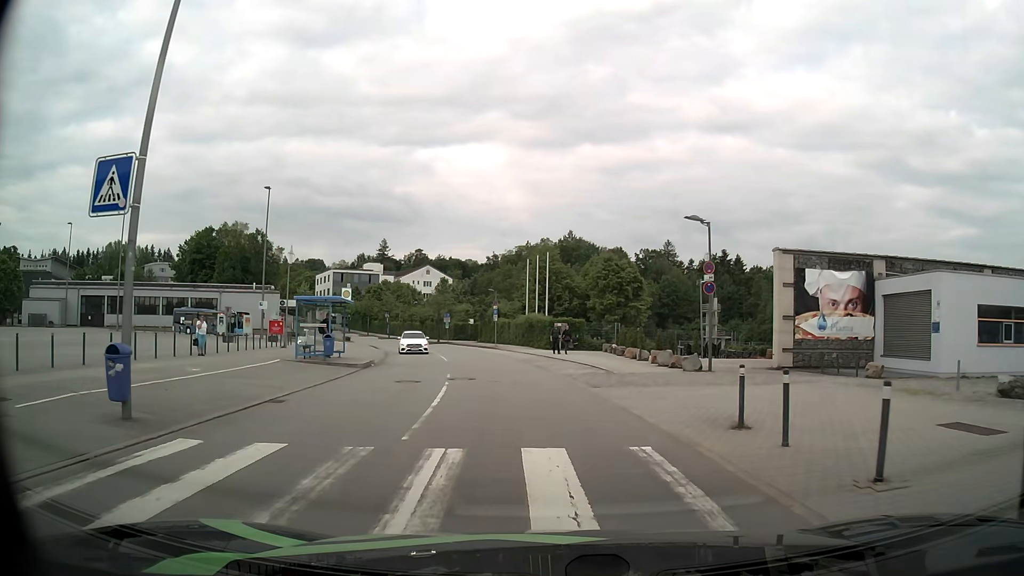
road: secondary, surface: asphalt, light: Day
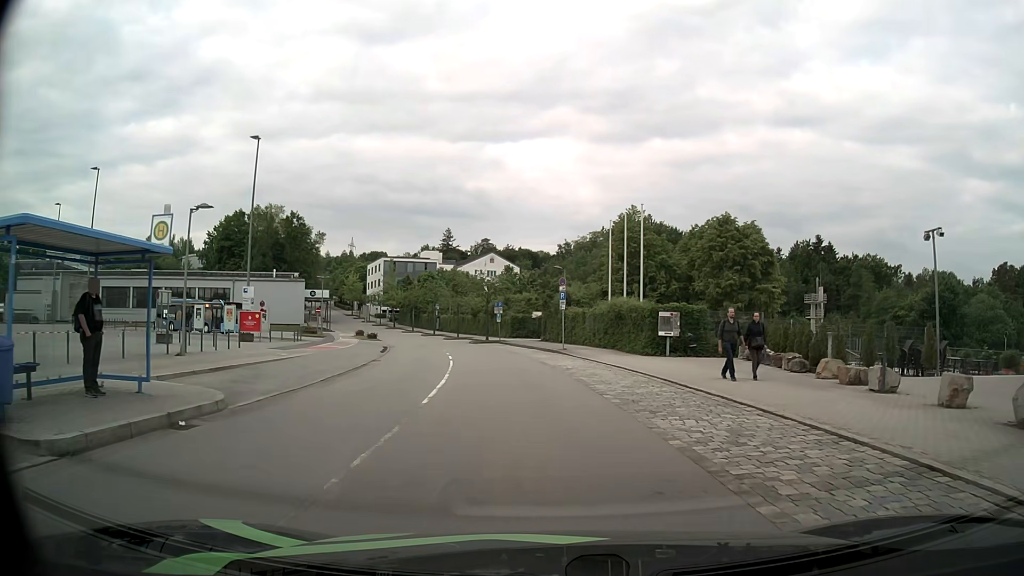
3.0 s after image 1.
(-0.9, +19.5) m; -6°
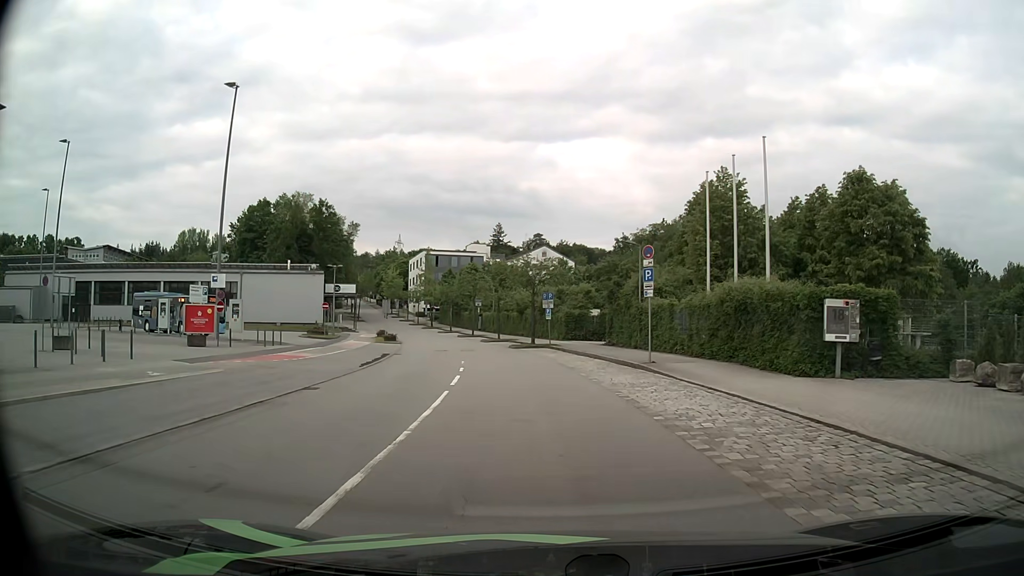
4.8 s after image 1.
(-0.5, +13.5) m; -5°
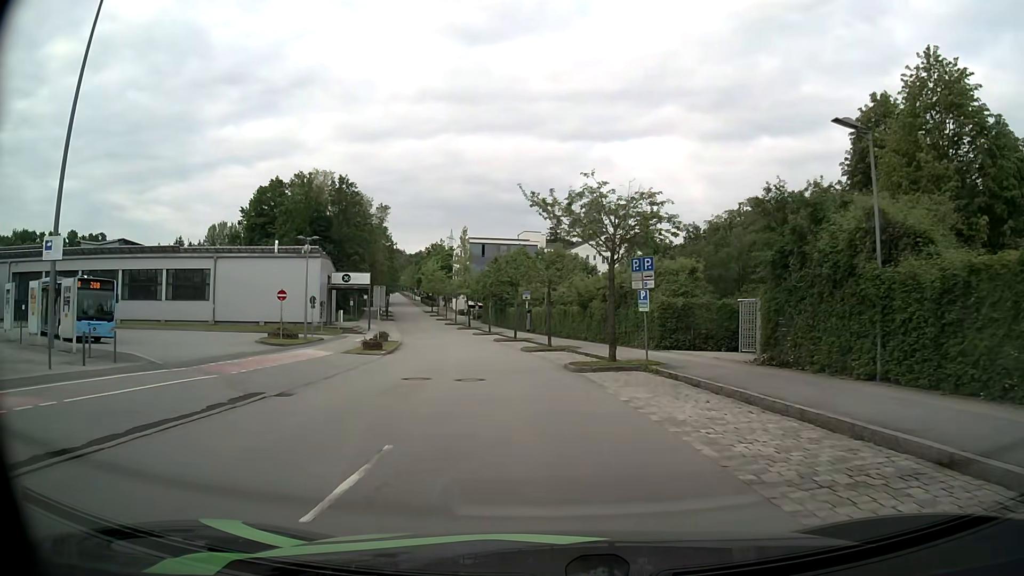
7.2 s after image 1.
(-0.8, +20.2) m; -5°
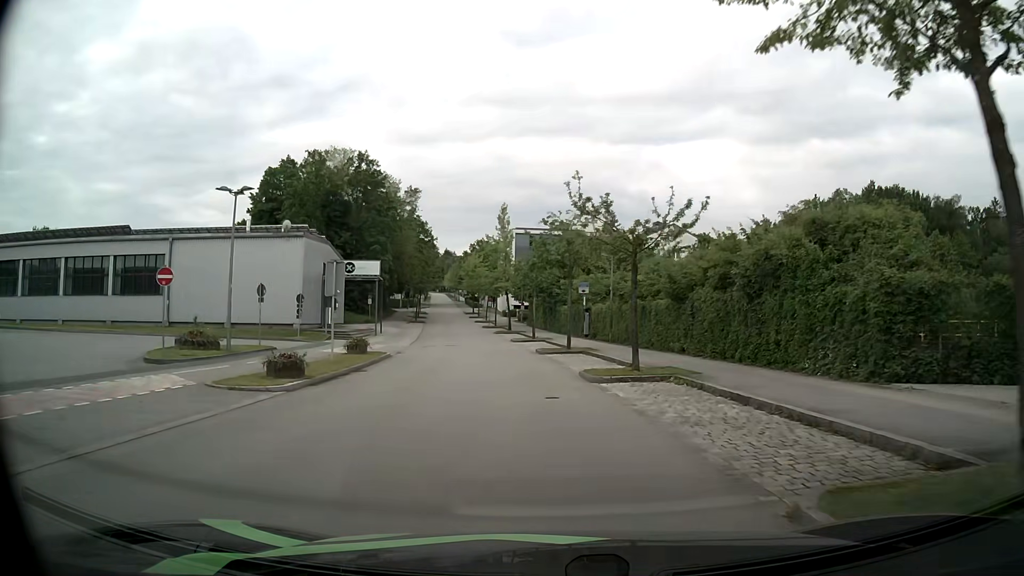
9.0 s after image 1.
(-0.7, +16.6) m; -5°
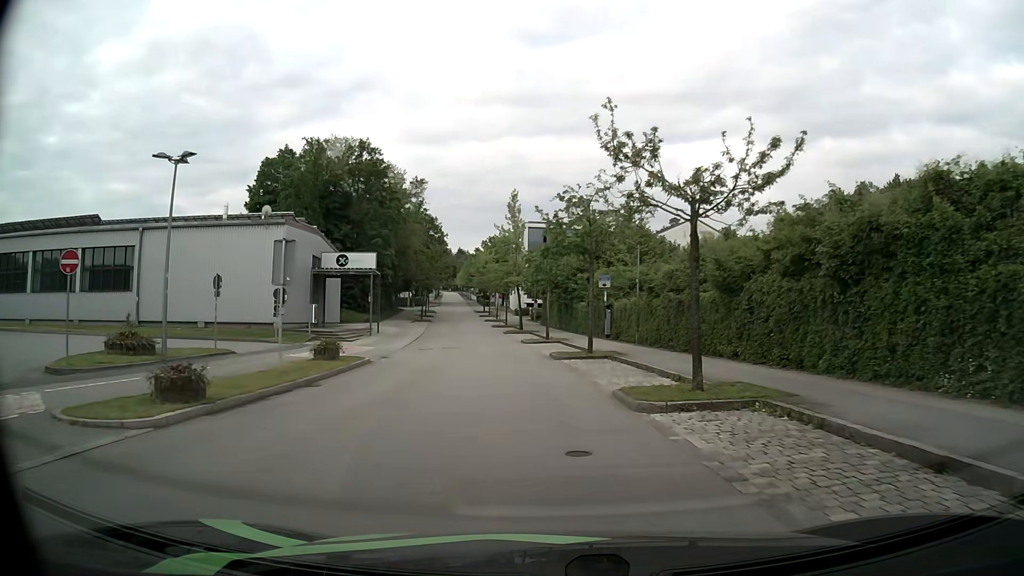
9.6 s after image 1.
(0.0, +5.8) m; -1°
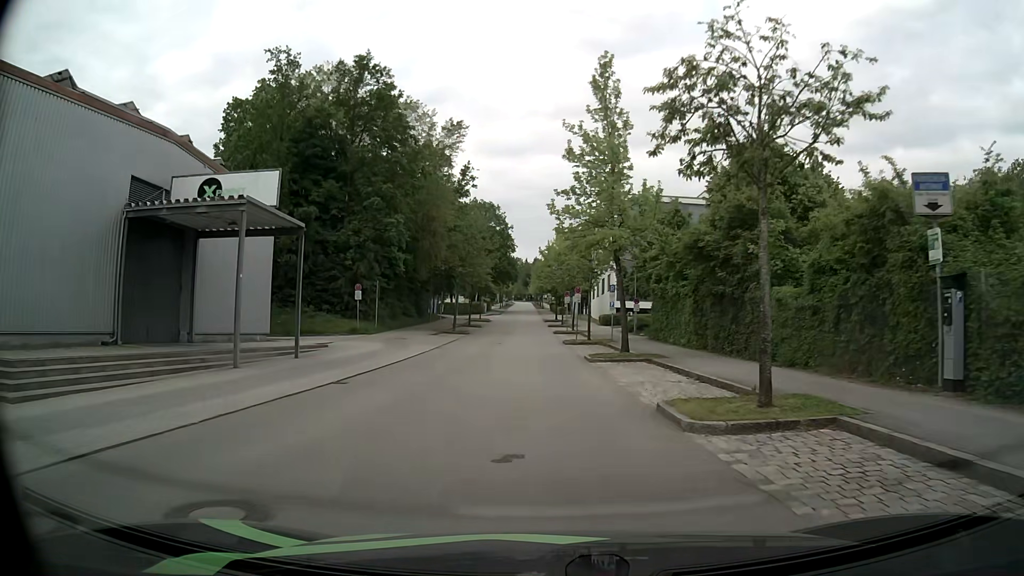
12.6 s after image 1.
(-2.0, +30.0) m; -7°
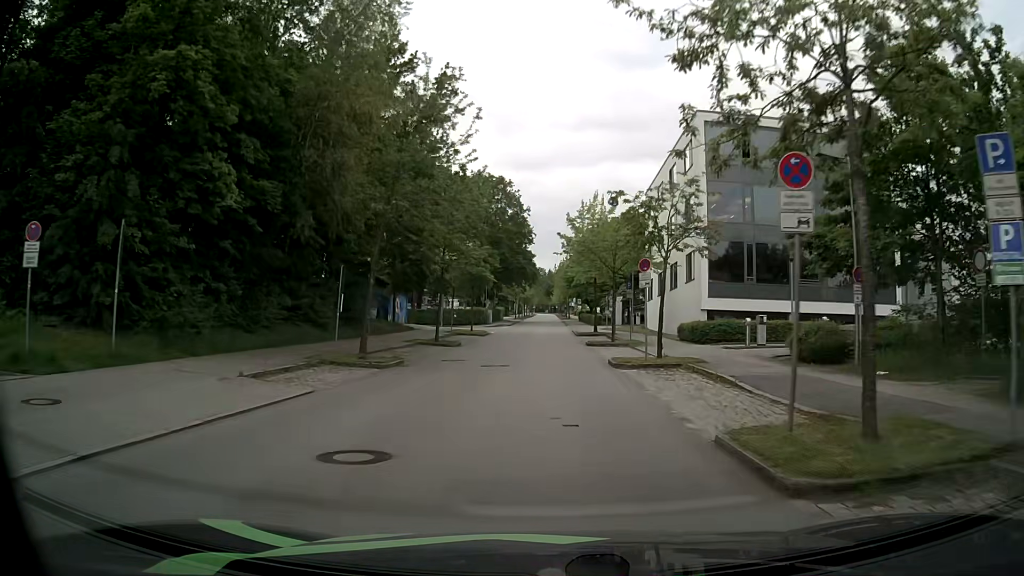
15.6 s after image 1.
(-0.6, +31.5) m; -2°
(0, +10) (0, +20) (0, +30) (0, +40) (0, +50) (0, +60) (+1, +70) (0, +80) (0, +90) (0, +100) m
